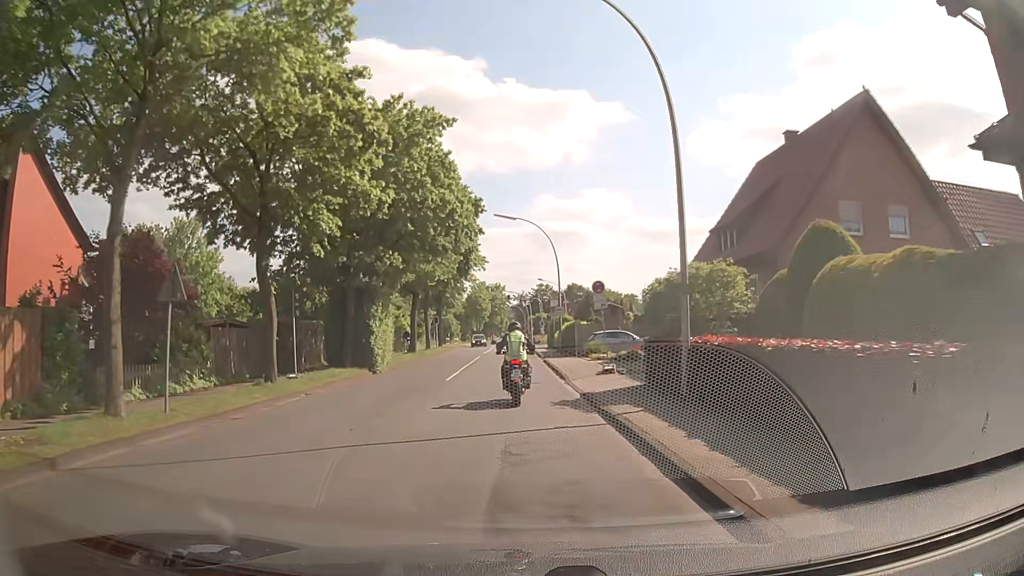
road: secondary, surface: asphalt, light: Day
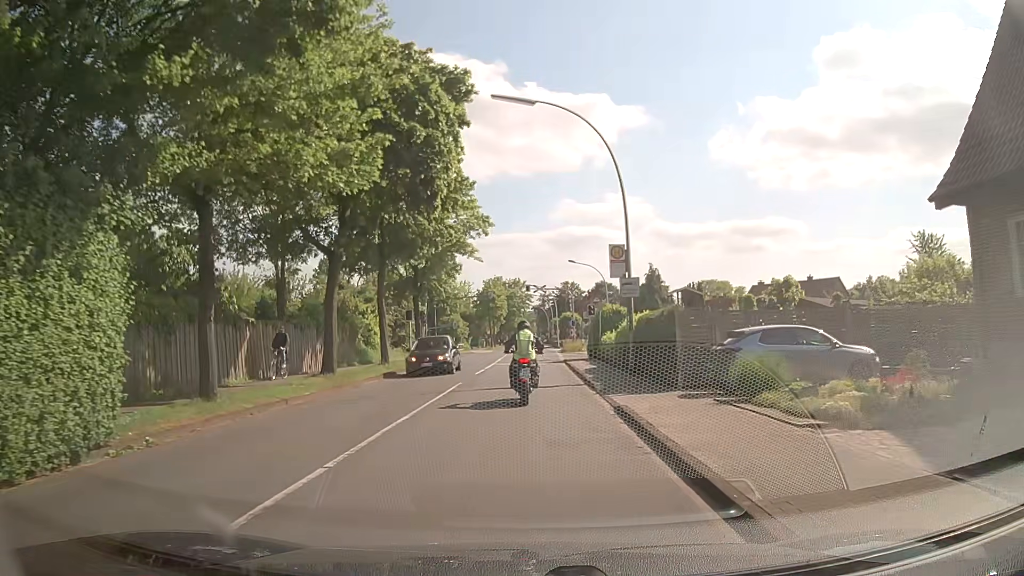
(-0.3, +22.2) m; -2°
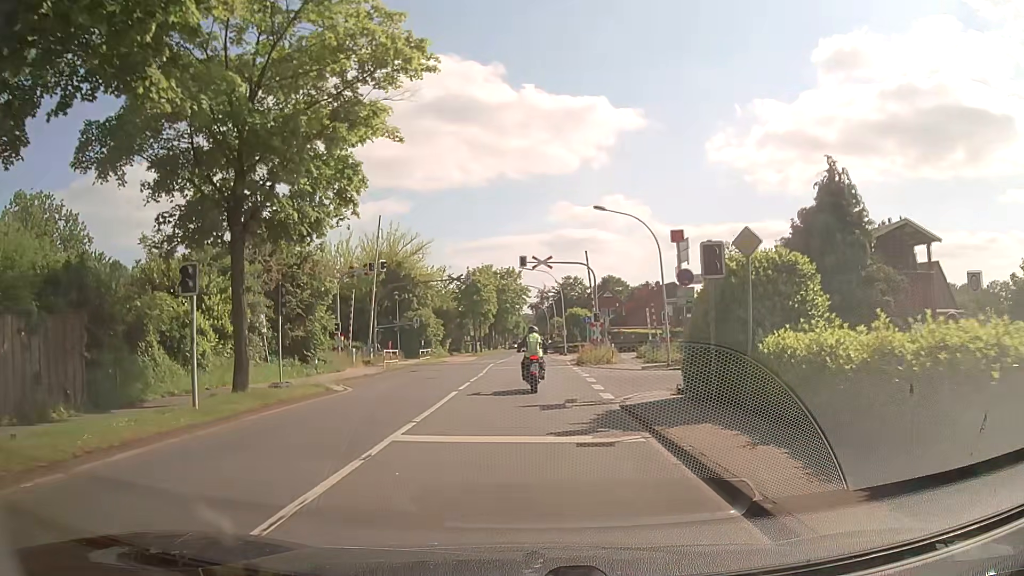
(+0.1, +24.2) m; +1°
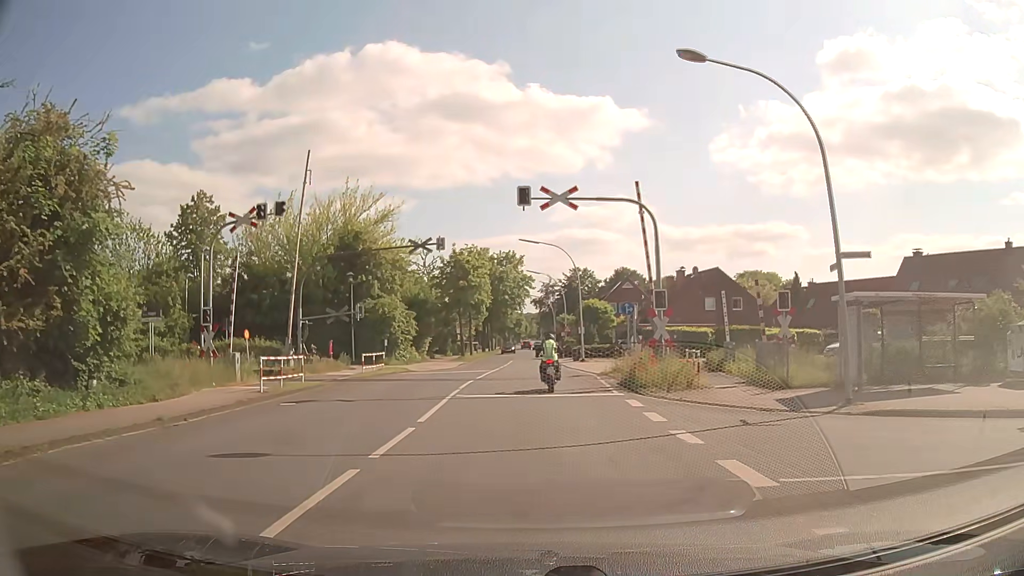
(-0.1, +18.3) m; -1°
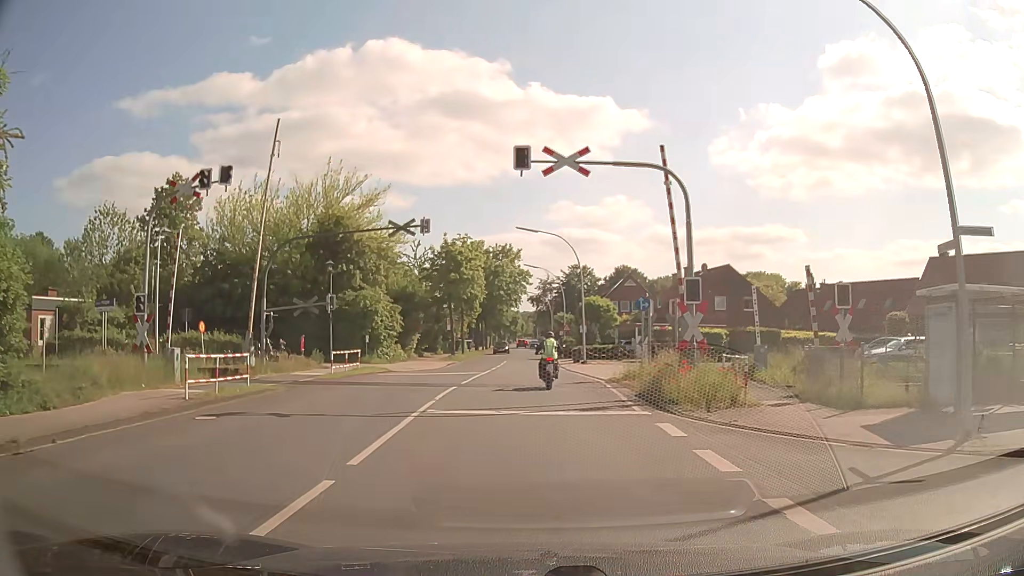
(0.0, +4.6) m; 0°
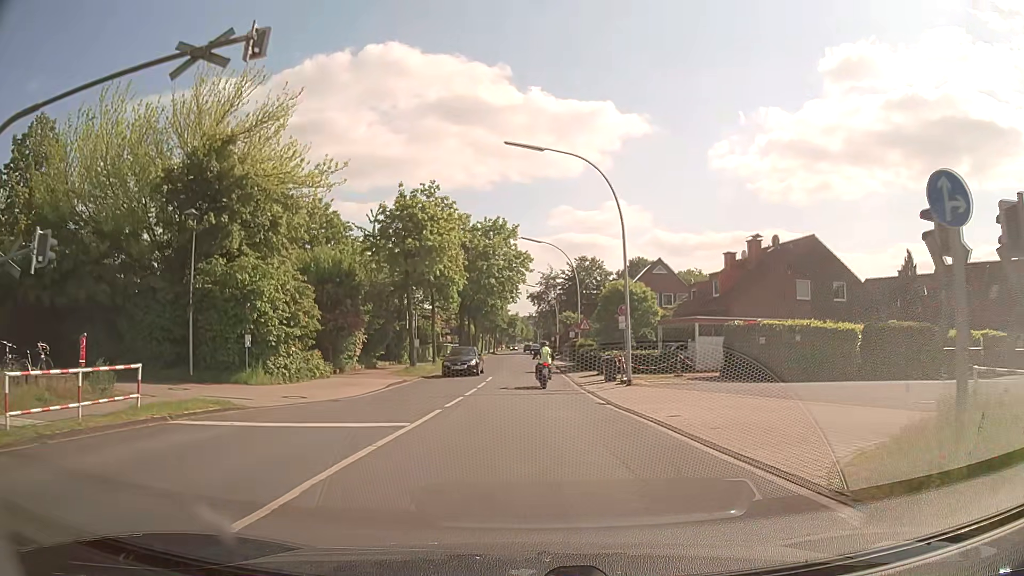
(+0.3, +19.3) m; +1°
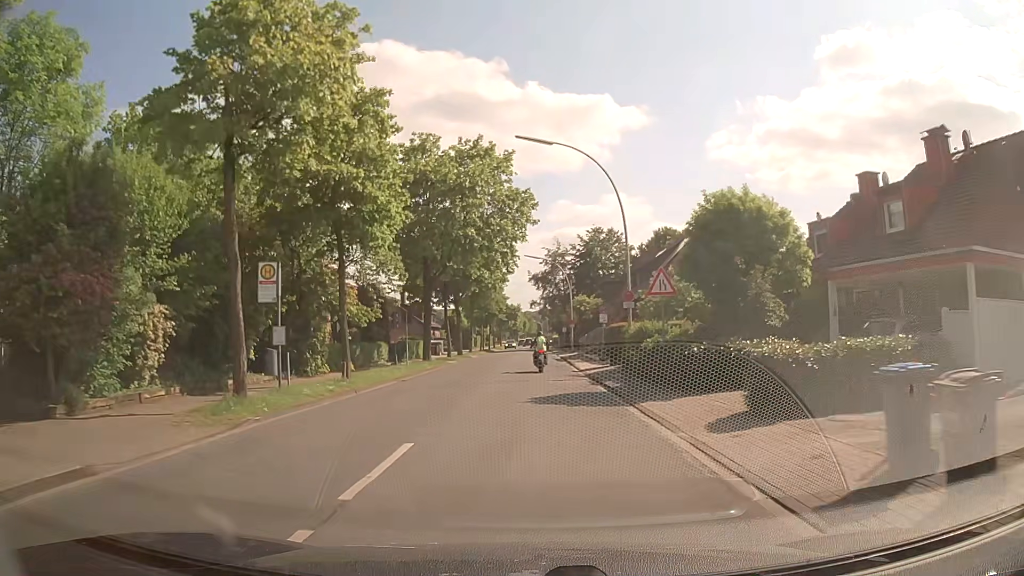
(0.0, +22.6) m; 0°
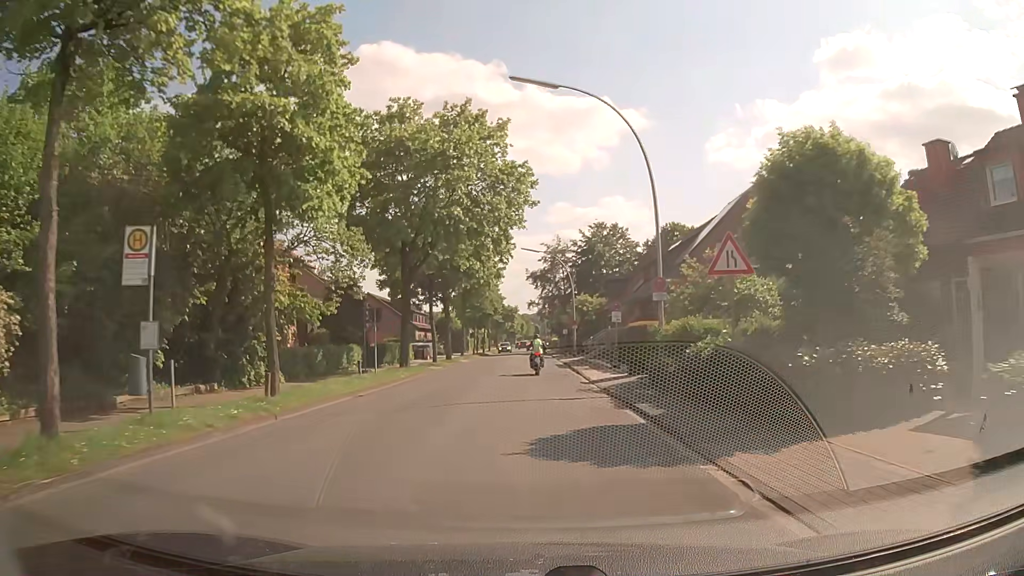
(0.0, +6.3) m; 0°
(0, +10) (0, +20) (0, +30) (0, +40) (0, +50) (-1, +60) (-1, +70) (-2, +80) (-2, +90) (-2, +100) m
